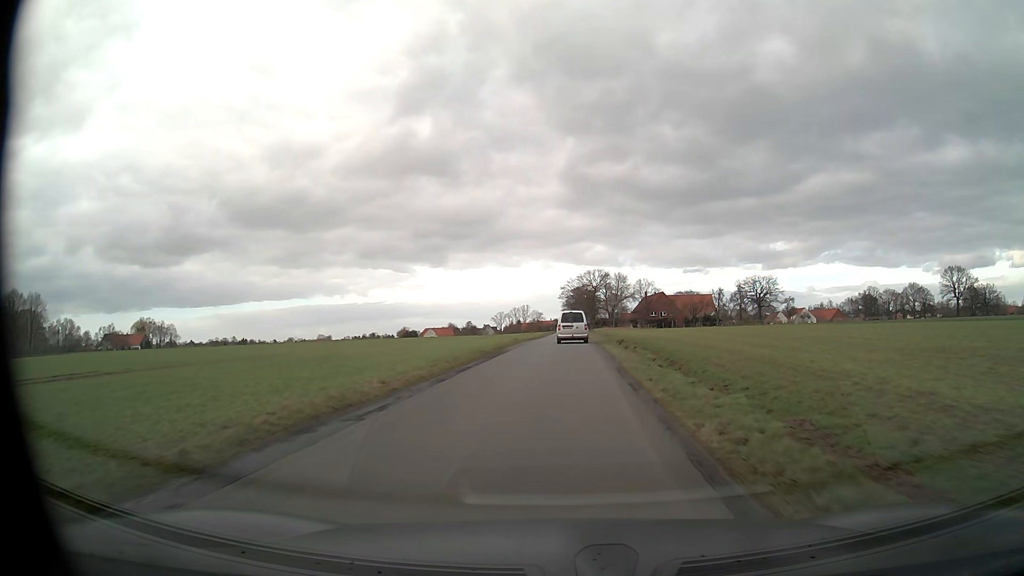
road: unclassified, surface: asphalt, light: Day
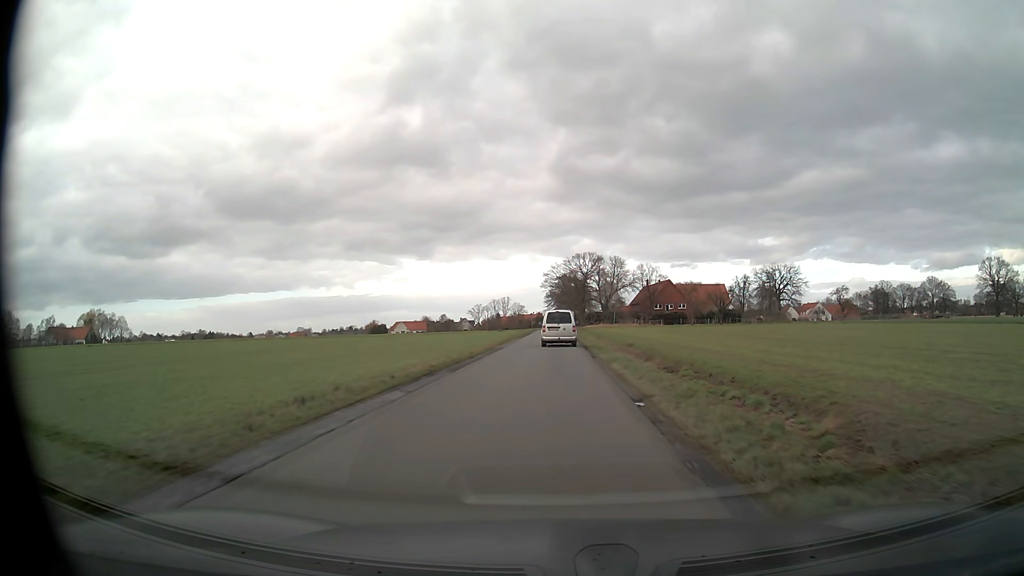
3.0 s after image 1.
(+0.7, +42.3) m; +1°
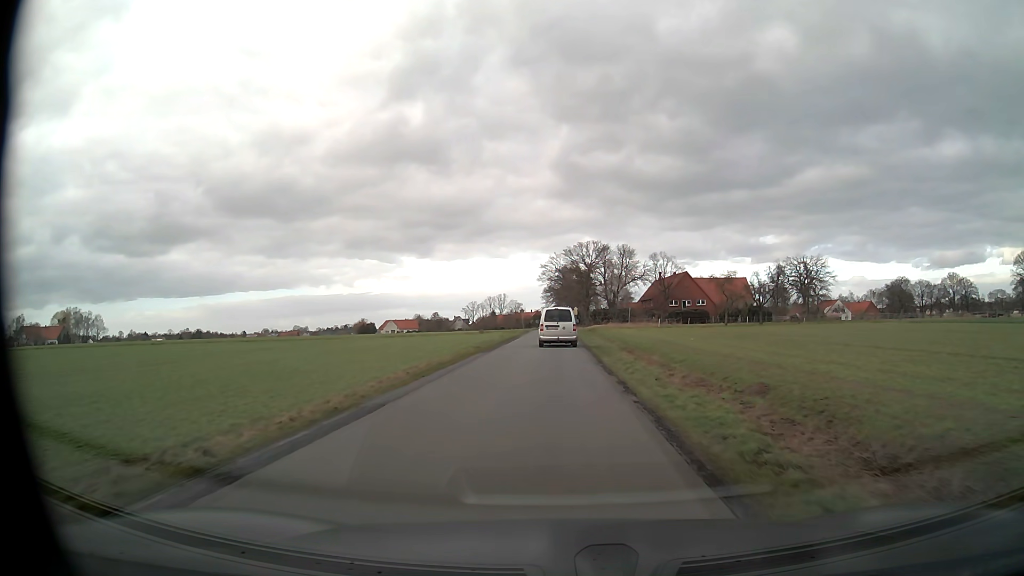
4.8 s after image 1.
(-0.1, +24.9) m; 0°
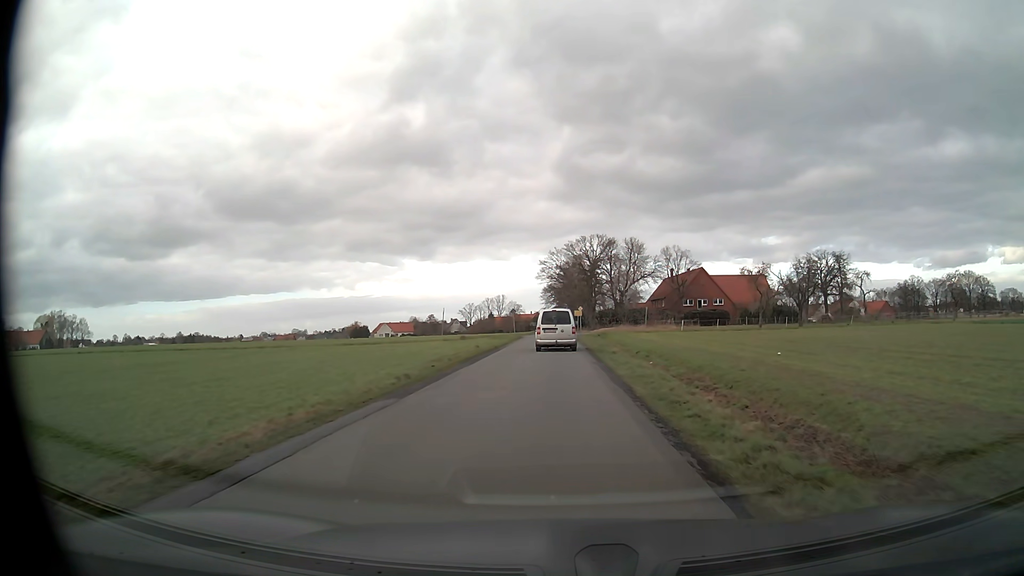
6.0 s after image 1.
(0.0, +16.3) m; 0°
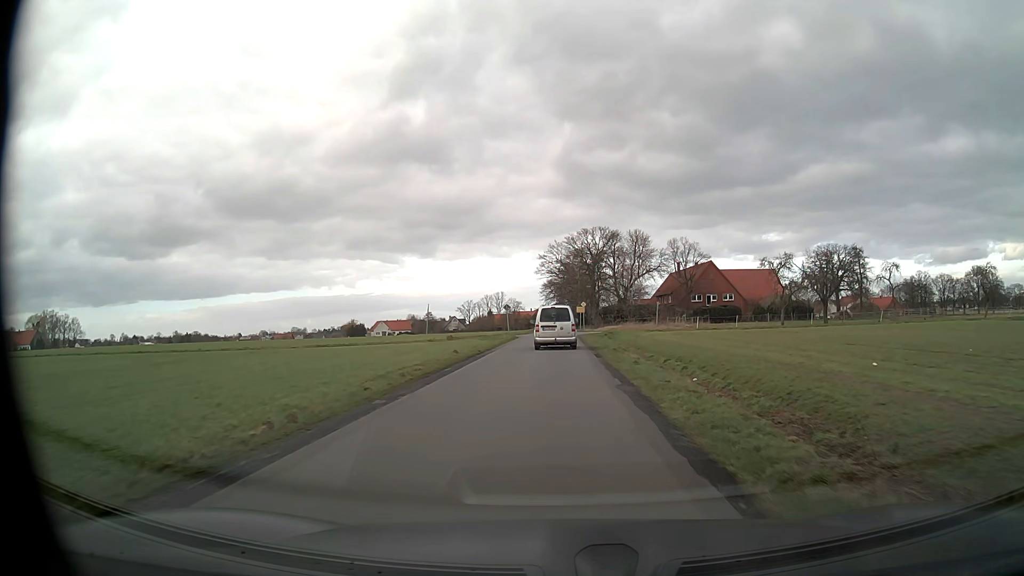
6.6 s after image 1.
(0.0, +8.0) m; 0°
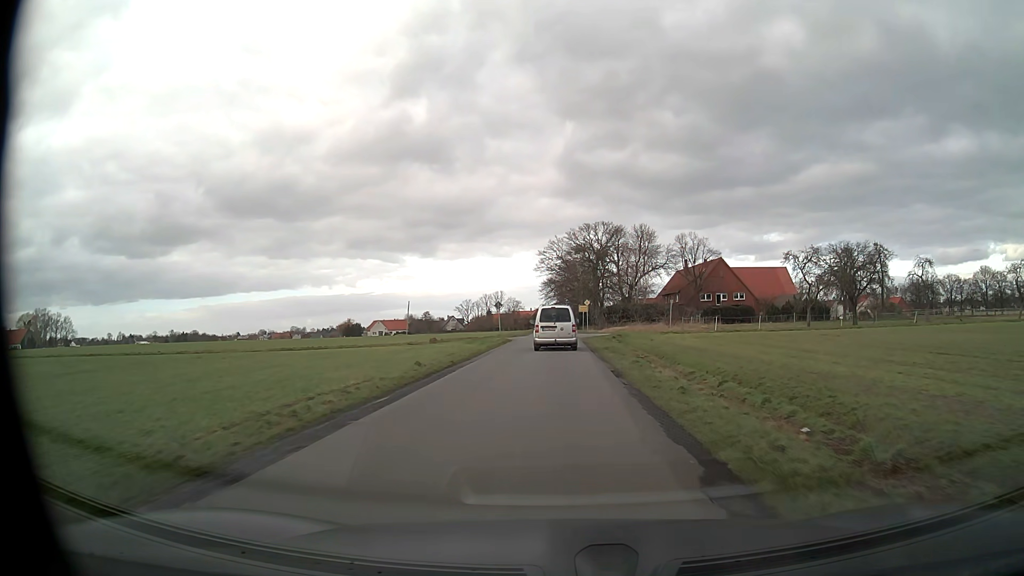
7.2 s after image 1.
(0.0, +7.7) m; 0°
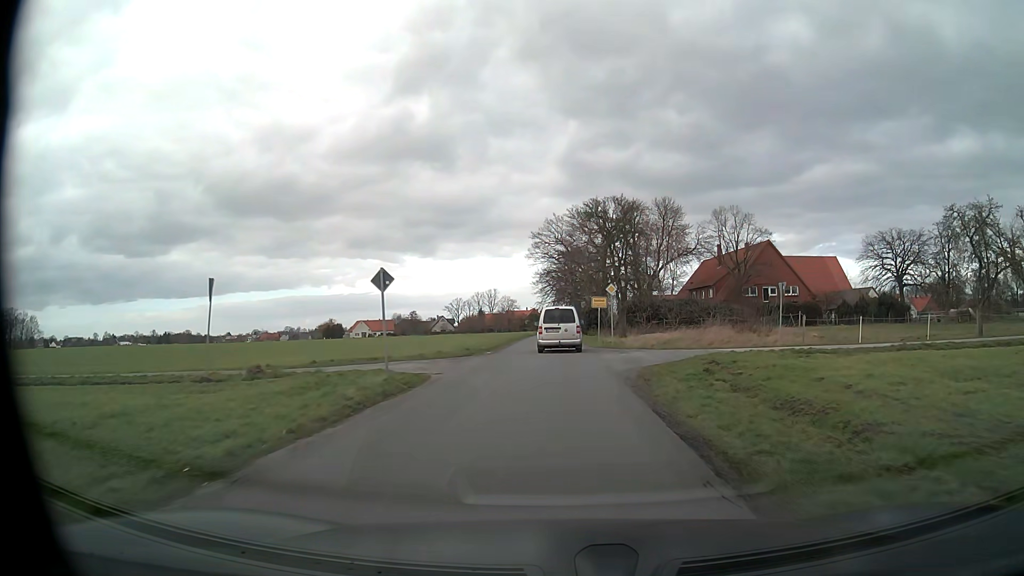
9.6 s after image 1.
(0.0, +29.4) m; 0°
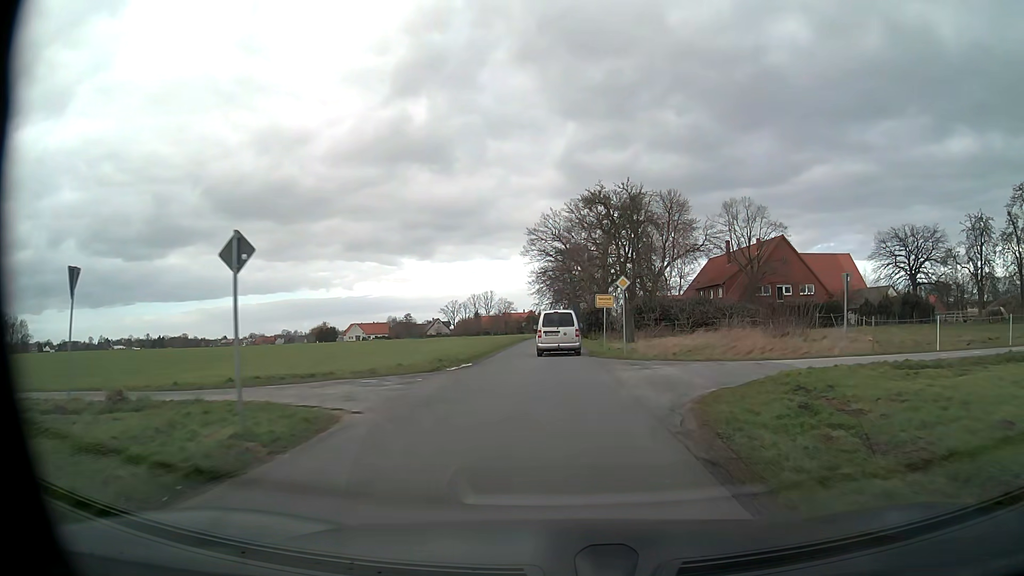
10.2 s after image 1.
(0.0, +7.2) m; 0°
(0, +10) (0, +20) (0, +30) (0, +40) (0, +50) (0, +60) (0, +70) (0, +80) (0, +90) (0, +100) m
